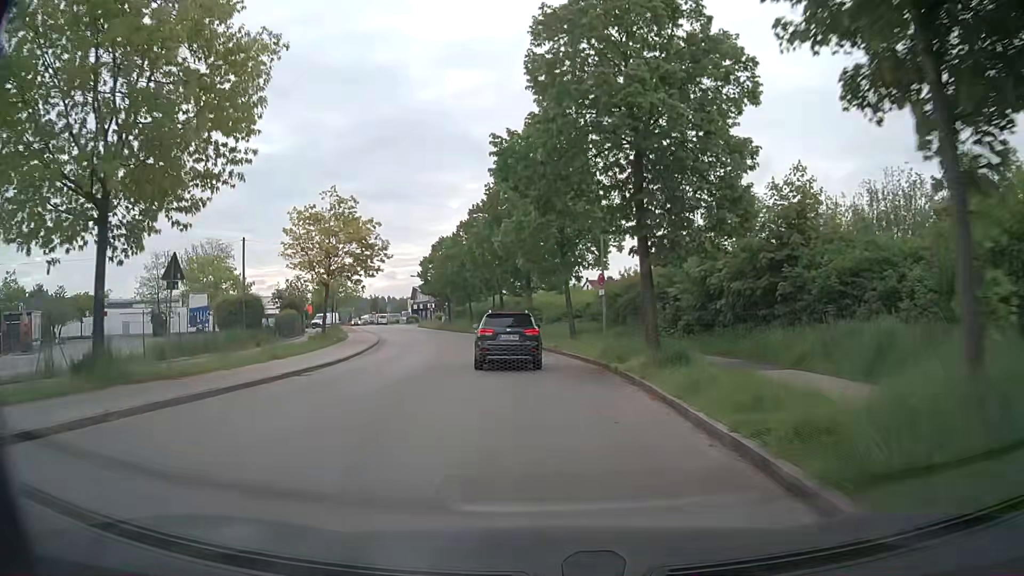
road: residential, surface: asphalt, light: Day
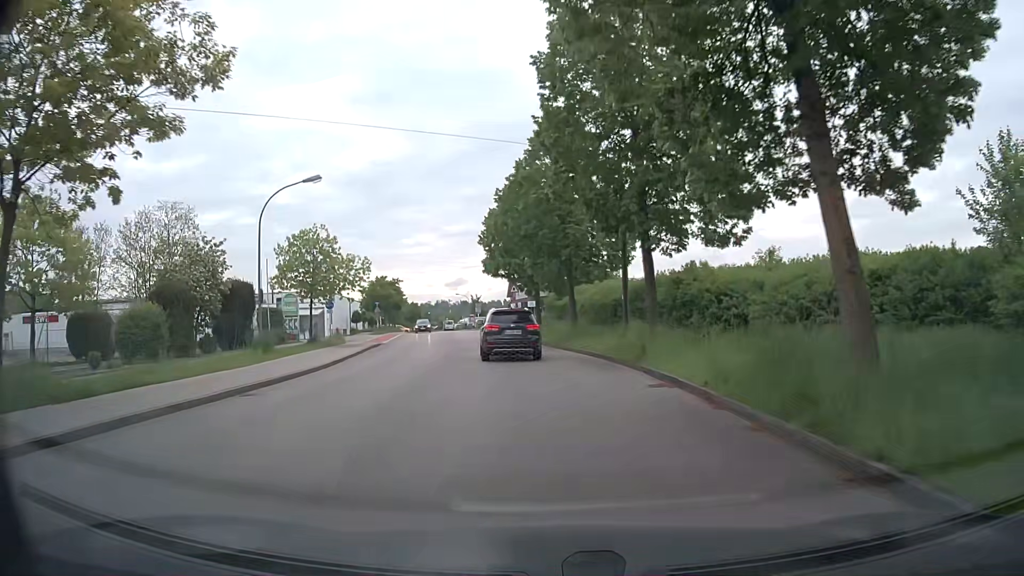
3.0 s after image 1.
(-2.9, +35.7) m; -9°
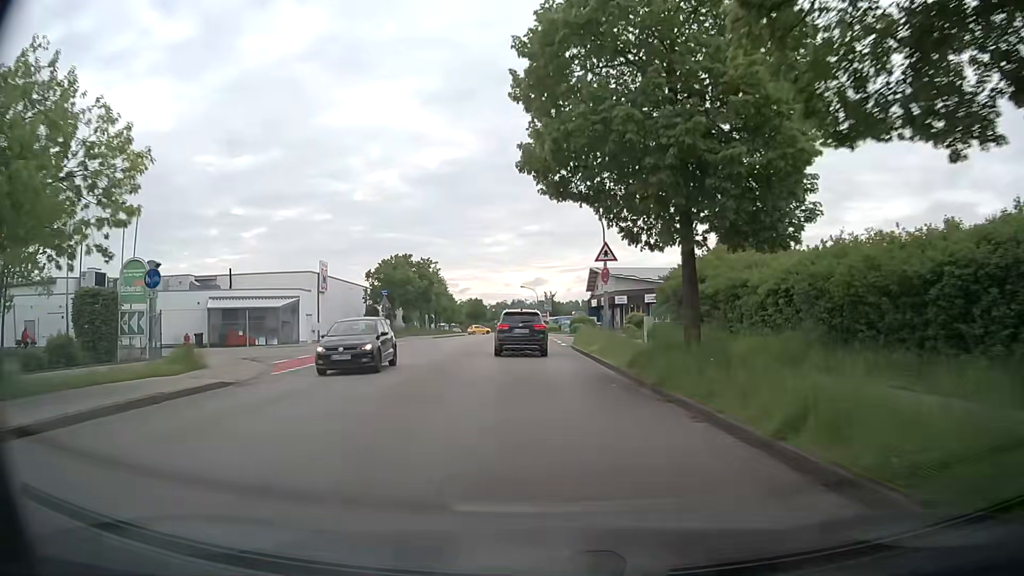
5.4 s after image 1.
(-2.0, +29.4) m; -7°
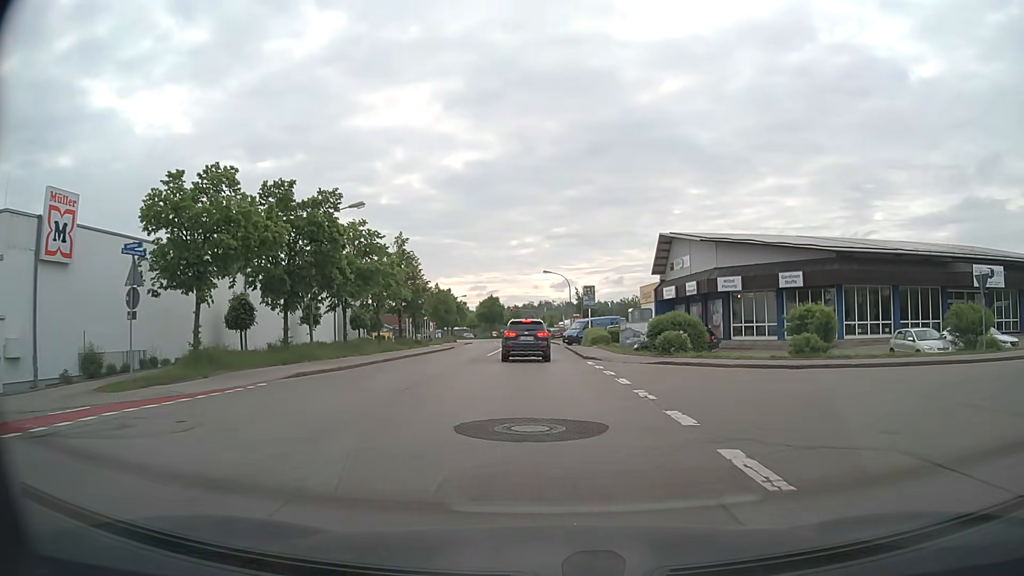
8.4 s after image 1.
(-0.8, +36.5) m; -2°
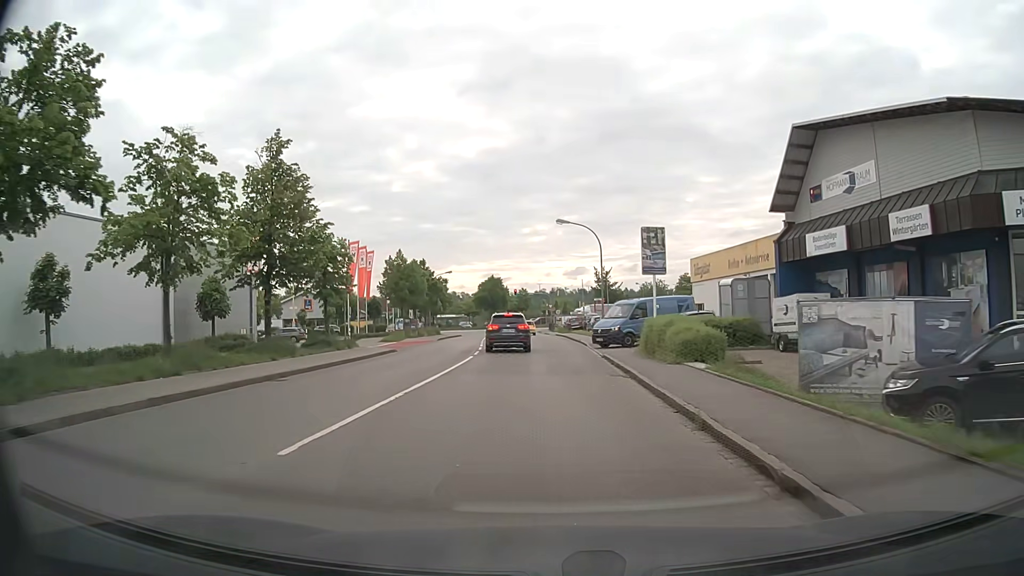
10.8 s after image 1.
(-0.2, +27.7) m; -1°
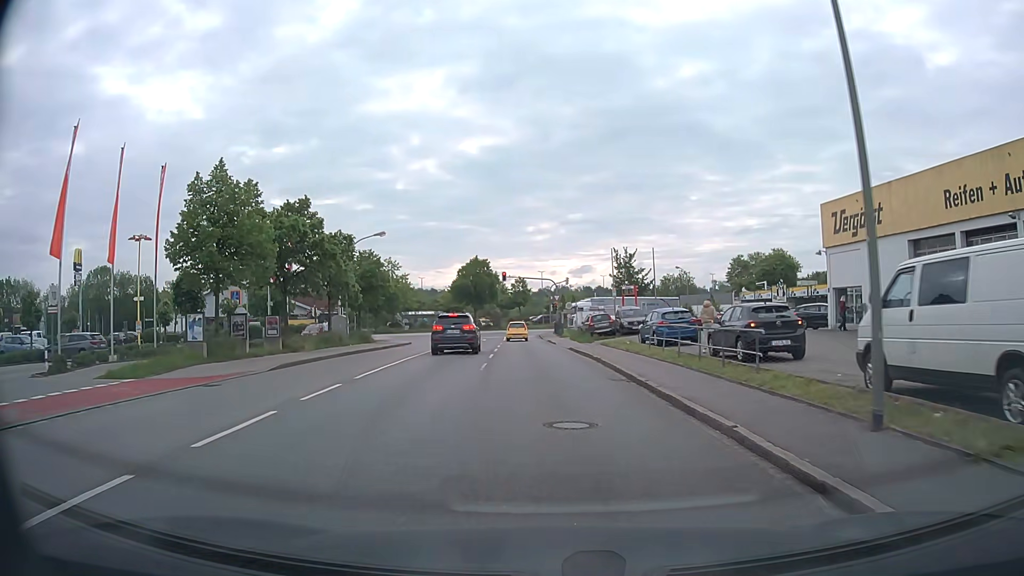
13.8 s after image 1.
(-0.1, +34.0) m; -1°
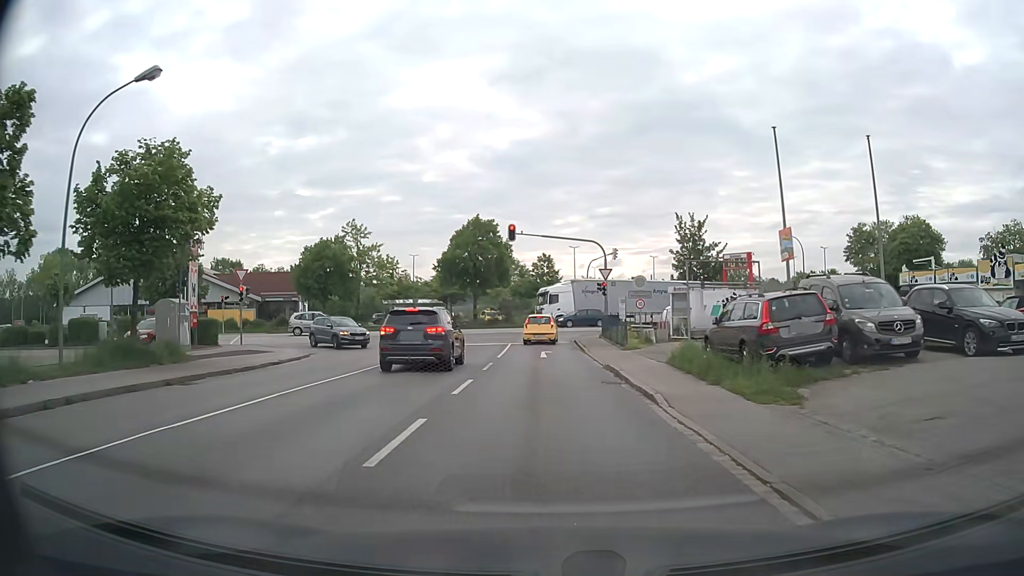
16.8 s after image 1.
(-0.6, +30.5) m; -2°
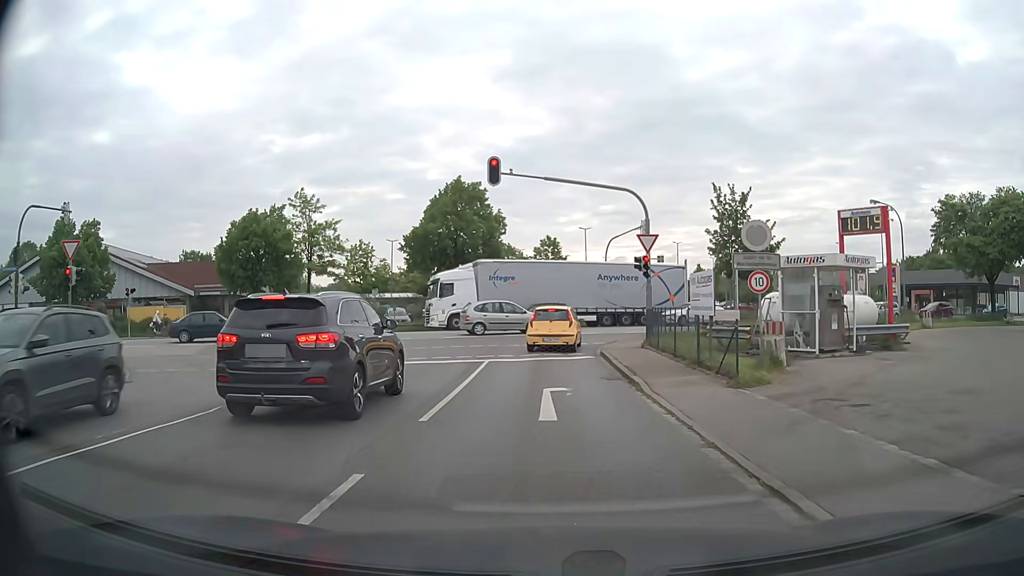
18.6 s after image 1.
(0.0, +15.2) m; 0°
